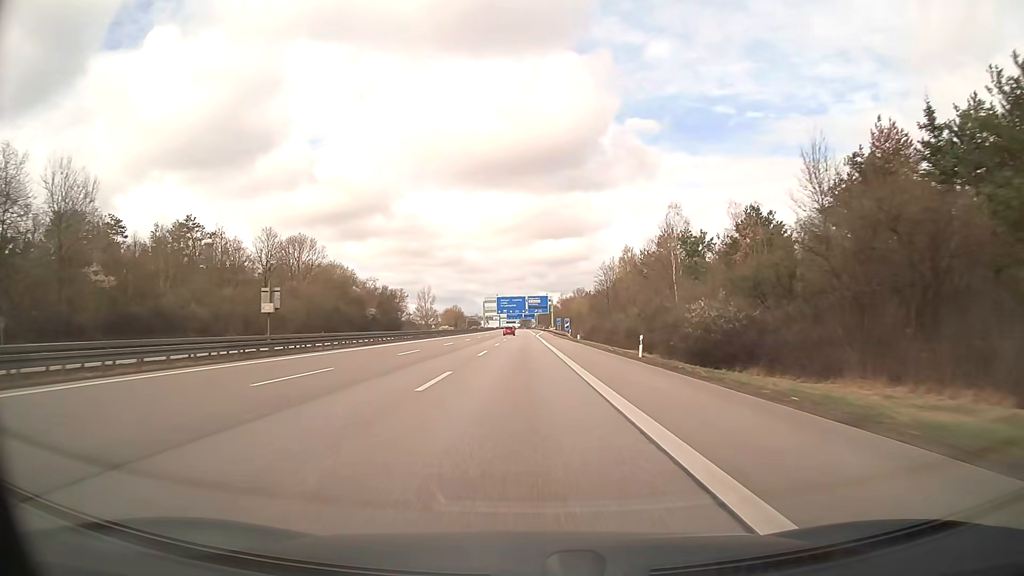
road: motorway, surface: asphalt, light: Day
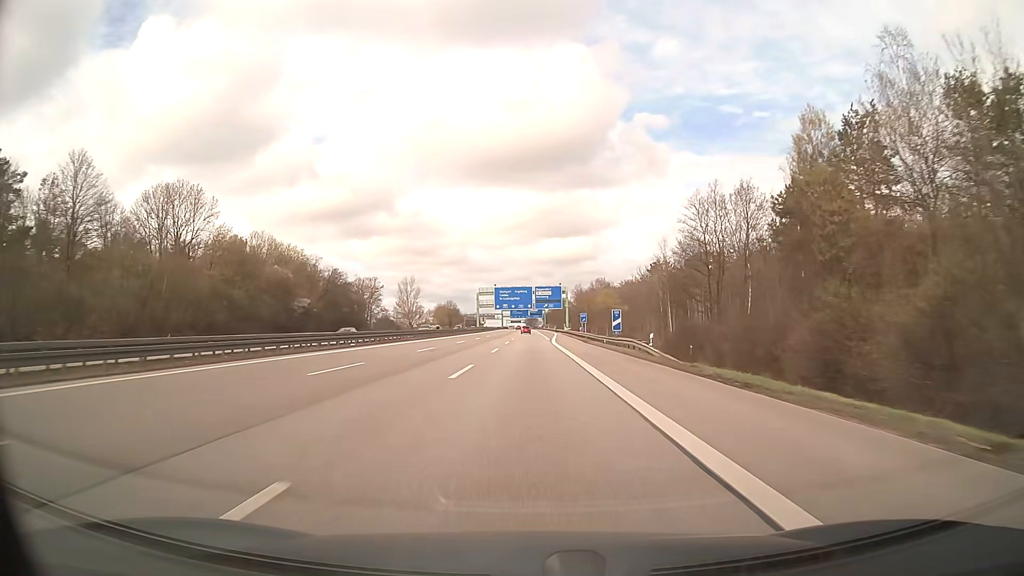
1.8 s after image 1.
(-0.3, +50.8) m; -1°
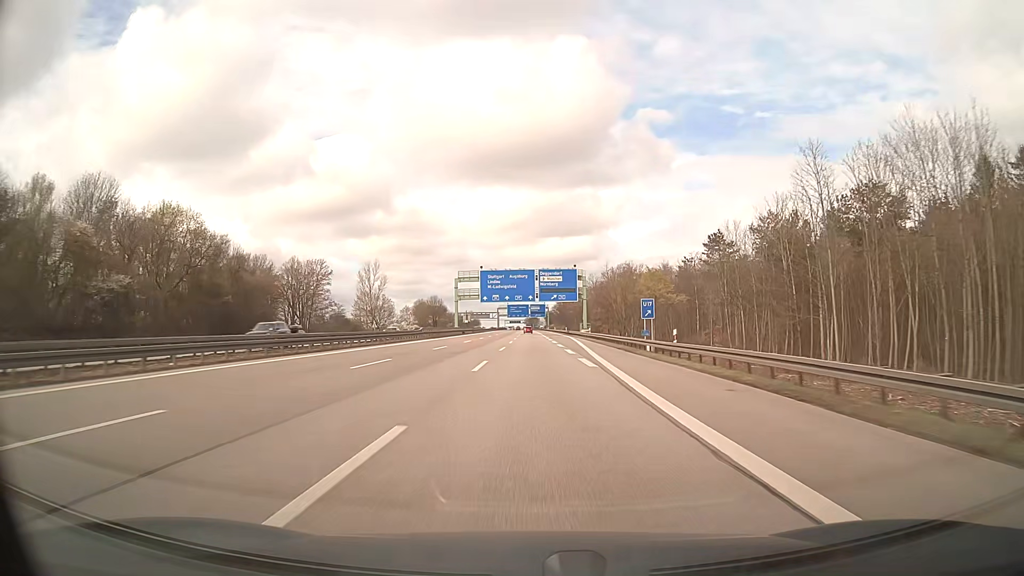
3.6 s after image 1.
(-0.1, +50.8) m; 0°
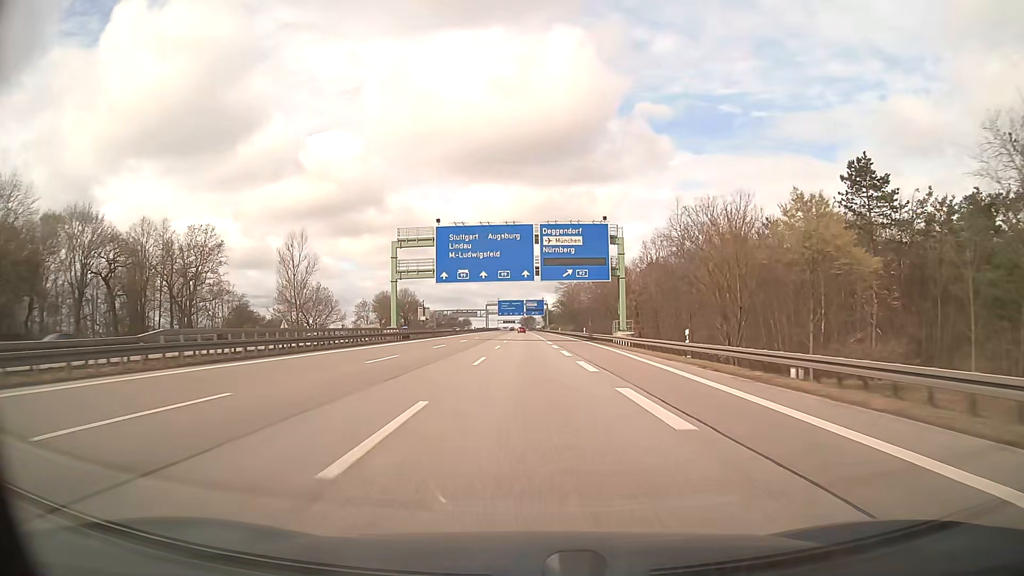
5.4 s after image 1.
(+0.3, +50.8) m; 0°
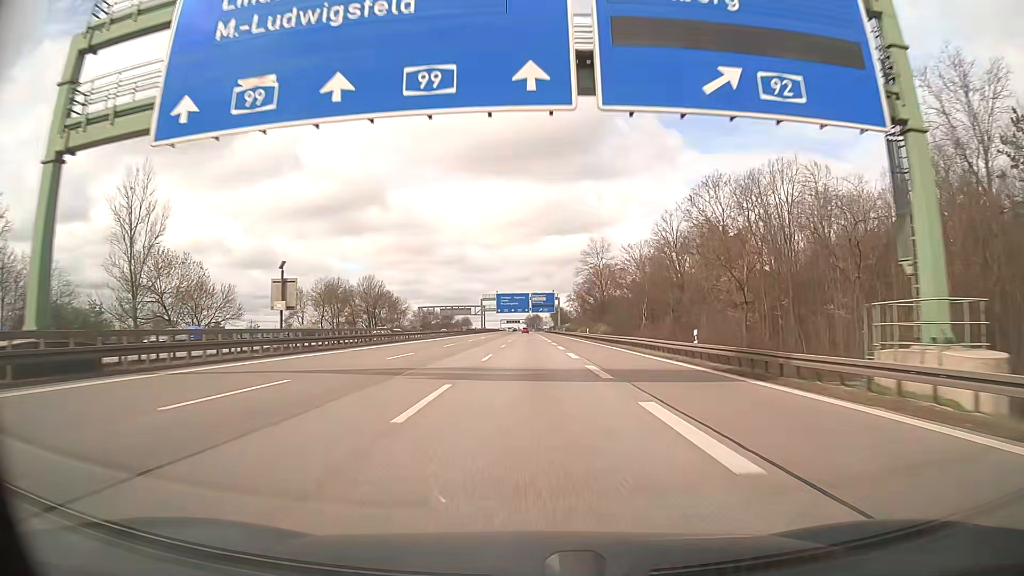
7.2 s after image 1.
(-0.2, +50.8) m; -1°
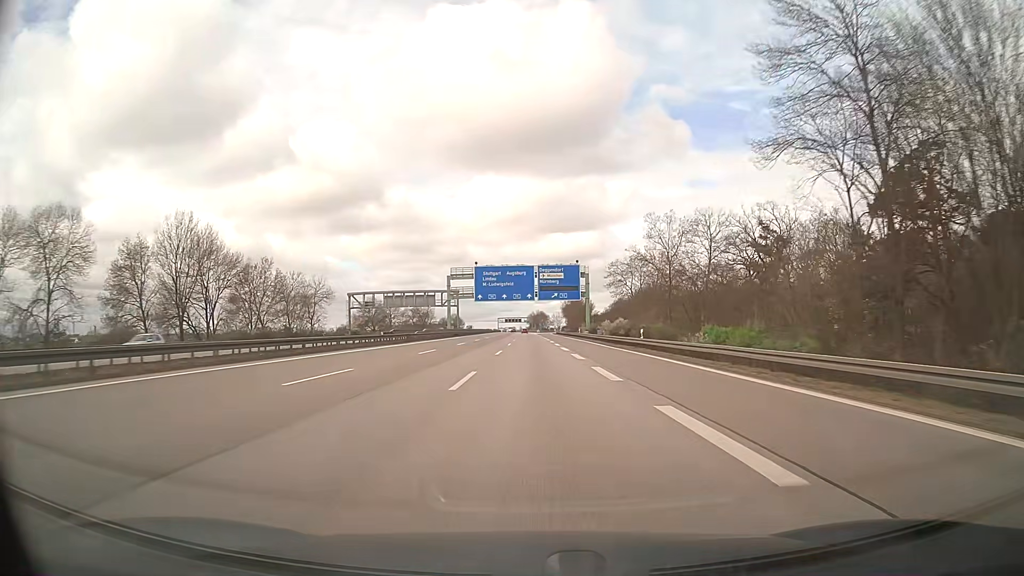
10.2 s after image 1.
(-0.1, +84.6) m; 0°
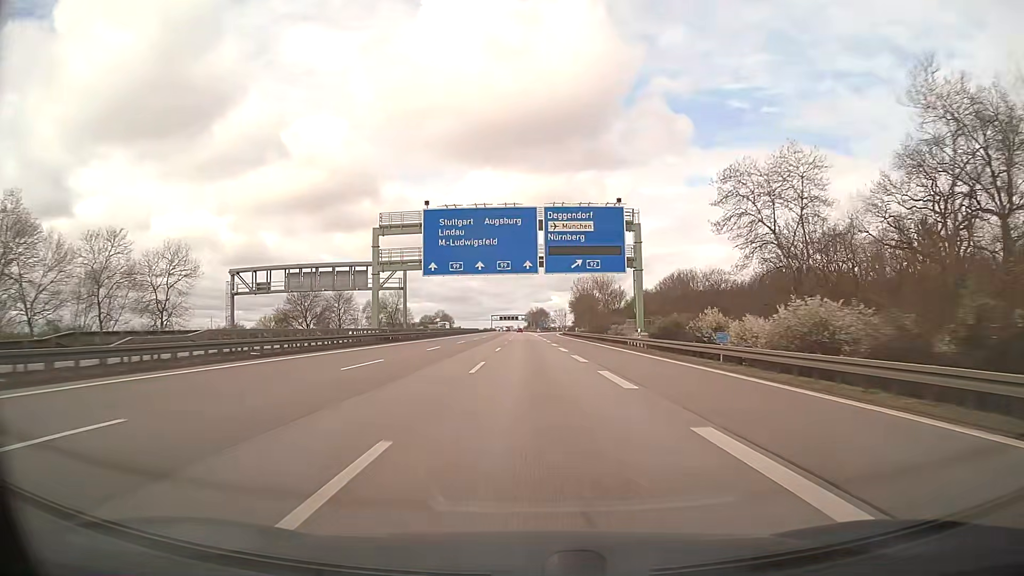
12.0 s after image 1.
(+0.1, +50.8) m; 0°
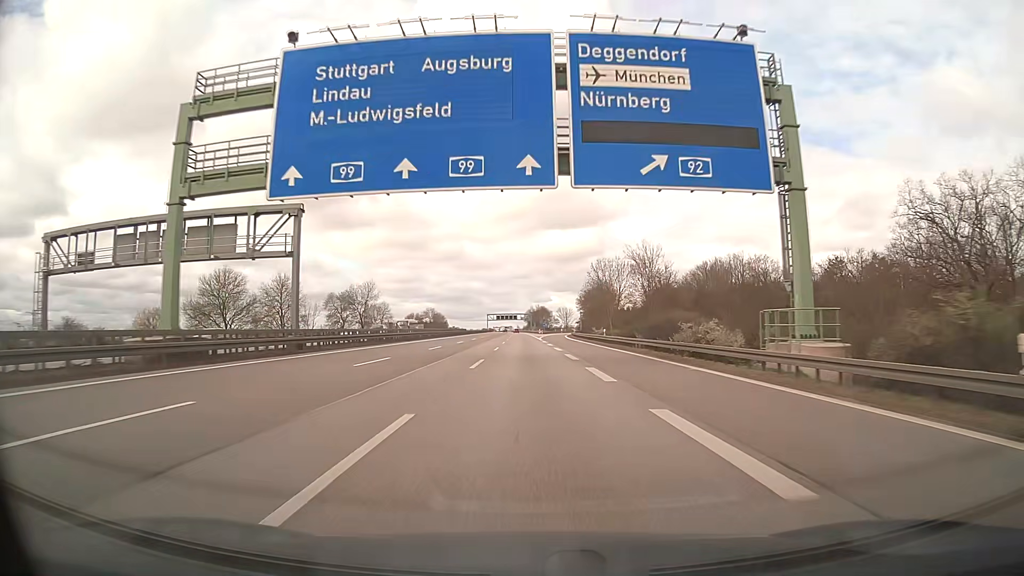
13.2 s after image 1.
(0.0, +33.9) m; 0°
(0, +10) (0, +20) (0, +30) (0, +40) (0, +50) (0, +60) (-1, +70) (-1, +80) (-1, +90) (-1, +100) m
